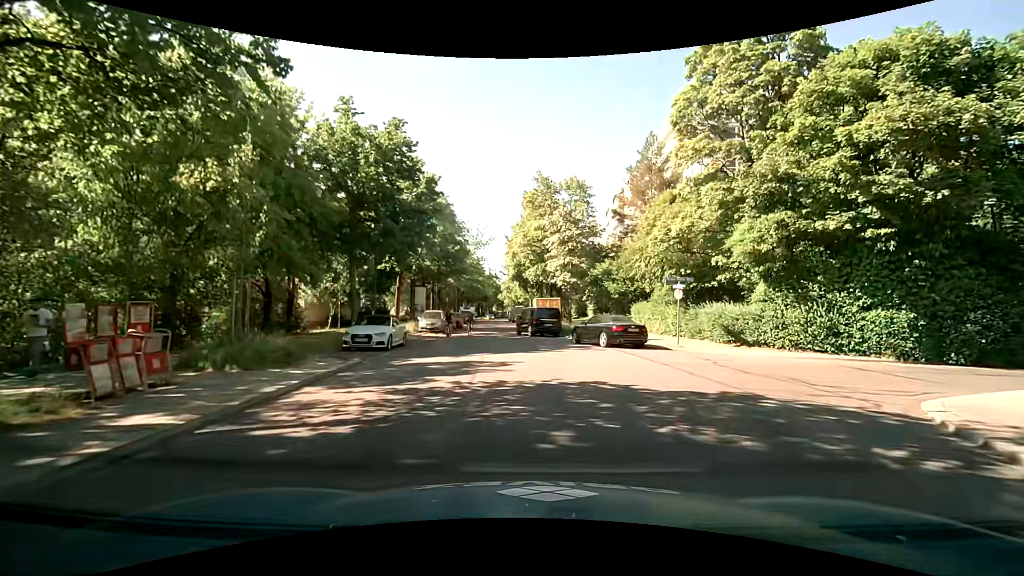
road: residential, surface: asphalt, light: Day
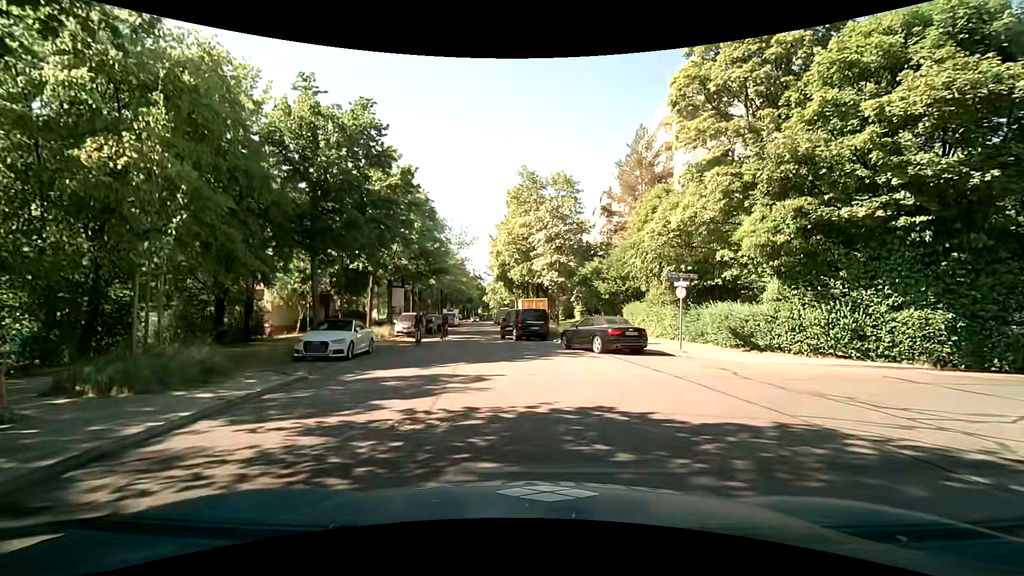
(0.0, +2.6) m; +2°
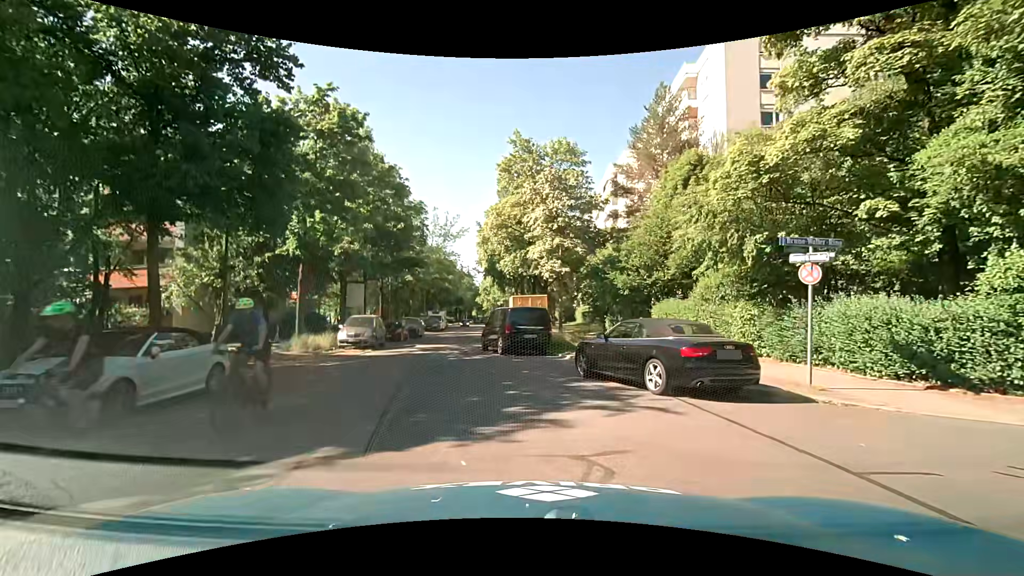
(+0.1, +9.4) m; -1°
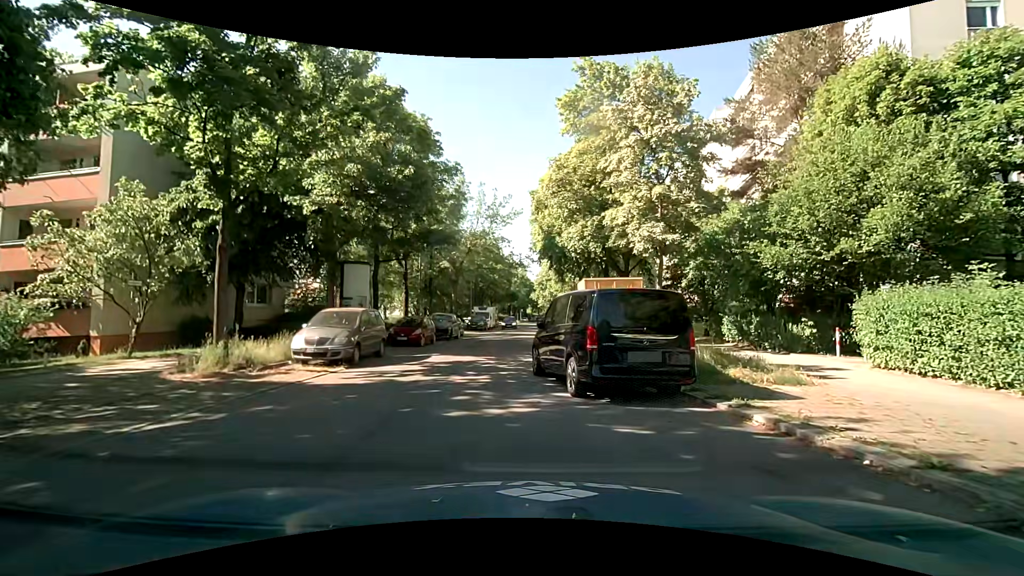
(-0.4, +10.5) m; -6°
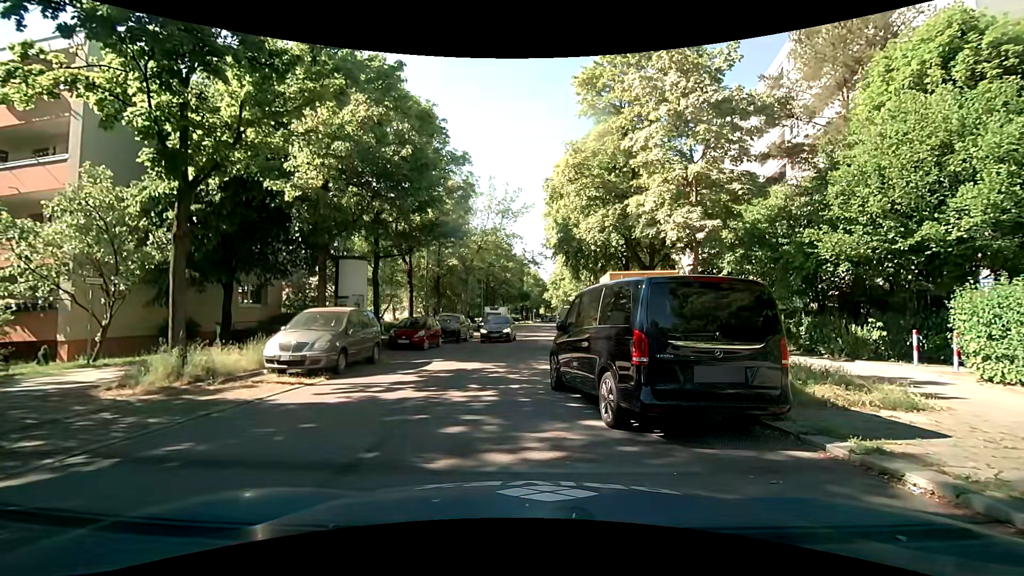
(0.0, +2.3) m; +1°
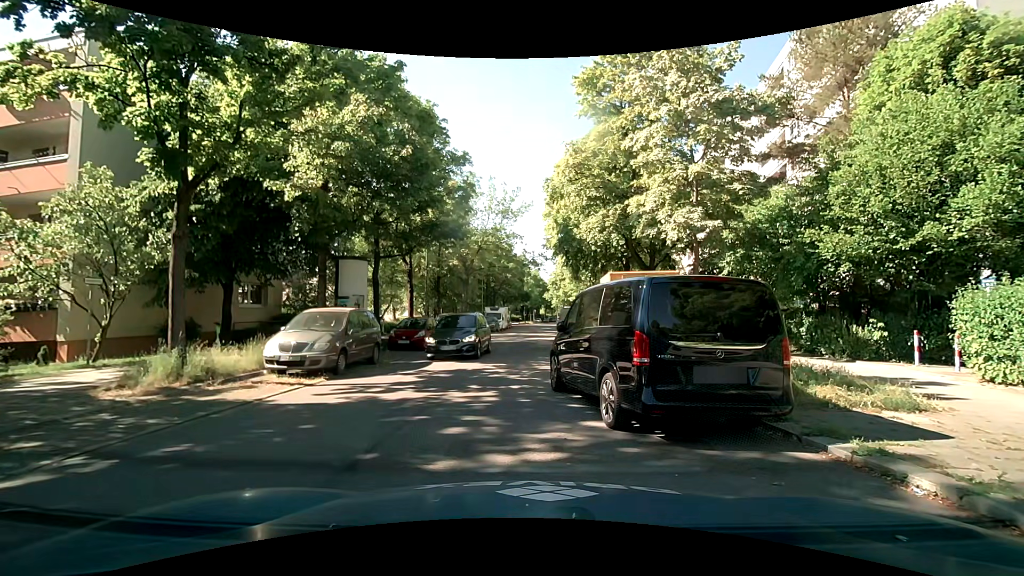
(0.0, +0.1) m; 0°
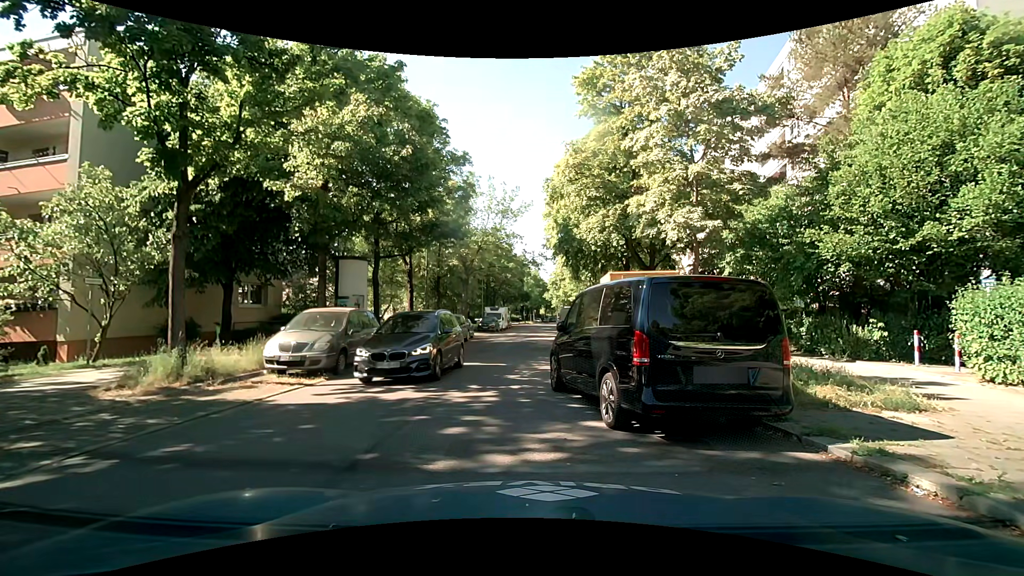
(0.0, 0.0) m; 0°
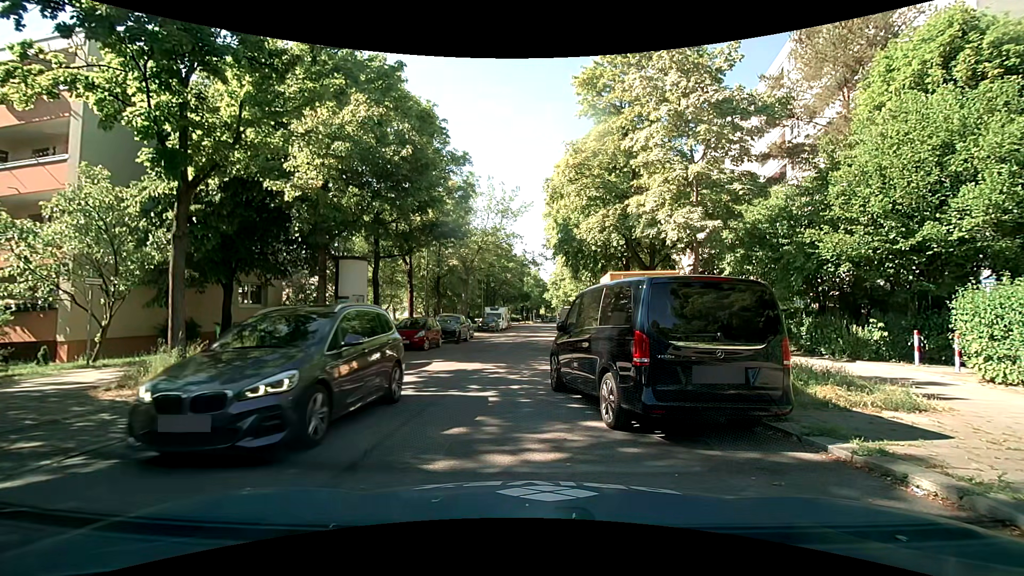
(0.0, 0.0) m; 0°
(-2, +10) (-2, +20) (-1, +30) (-1, +40) (-1, +50) (-1, +60) (-1, +70) (0, +80) (0, +90) (0, +100) m
